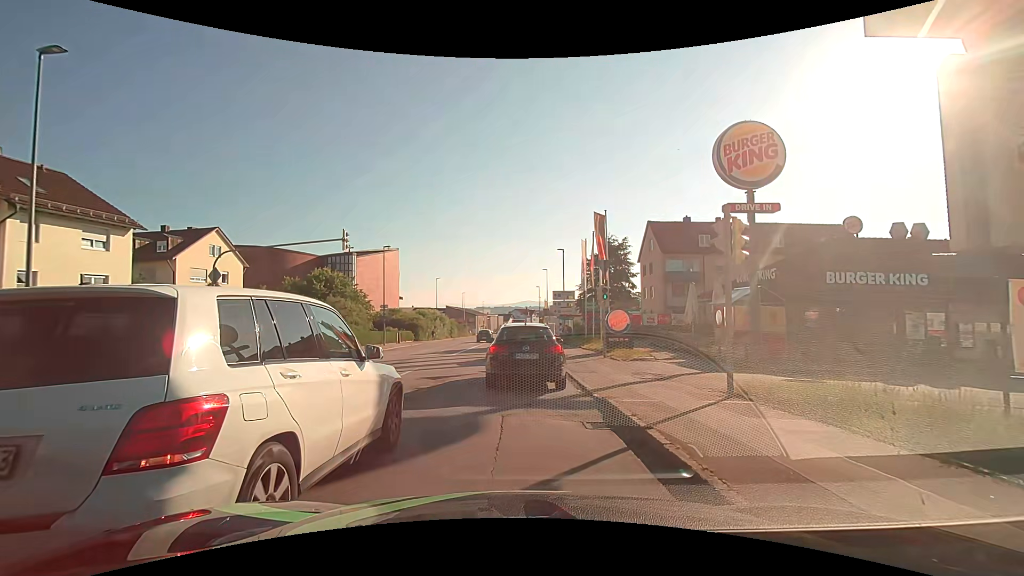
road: tertiary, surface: asphalt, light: Day
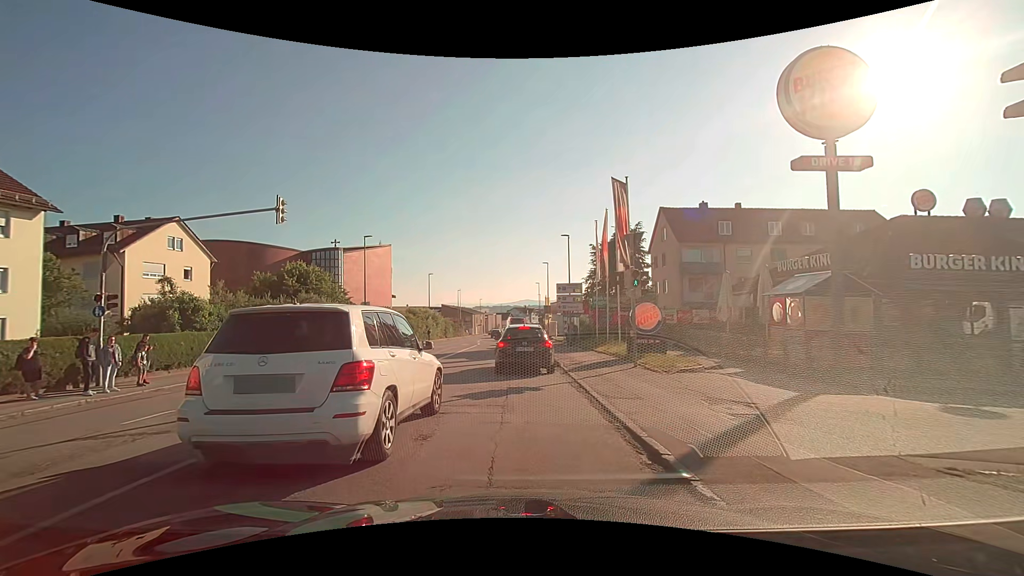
(-0.1, +5.9) m; 0°
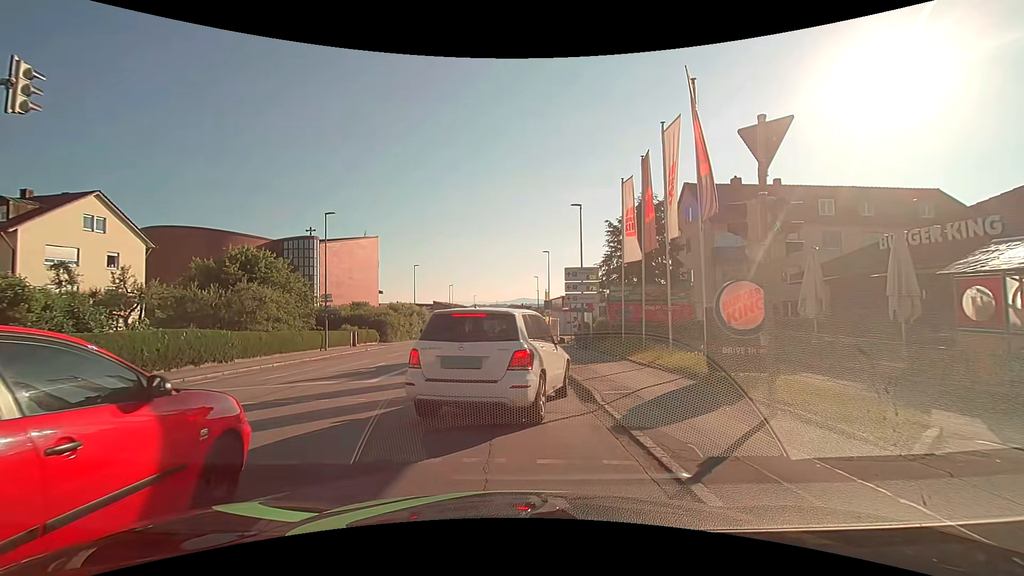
(-0.1, +8.7) m; 0°
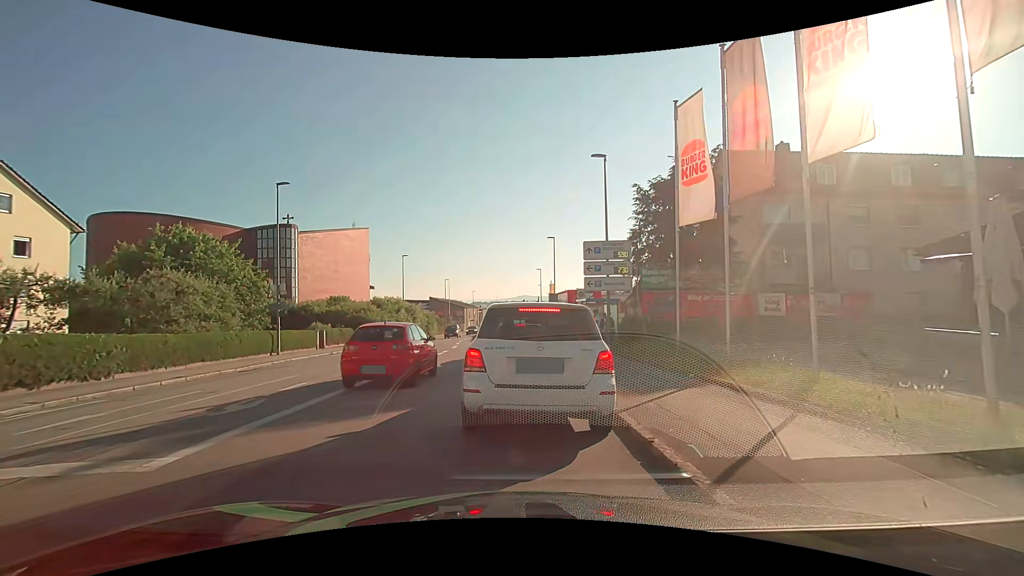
(-0.1, +7.6) m; -1°
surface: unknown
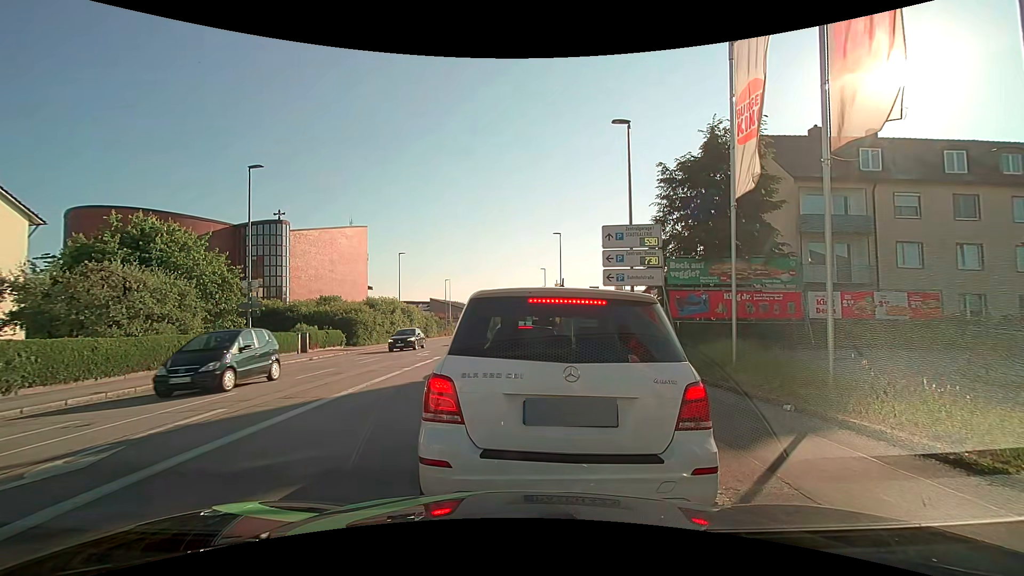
(0.0, +3.5) m; +1°
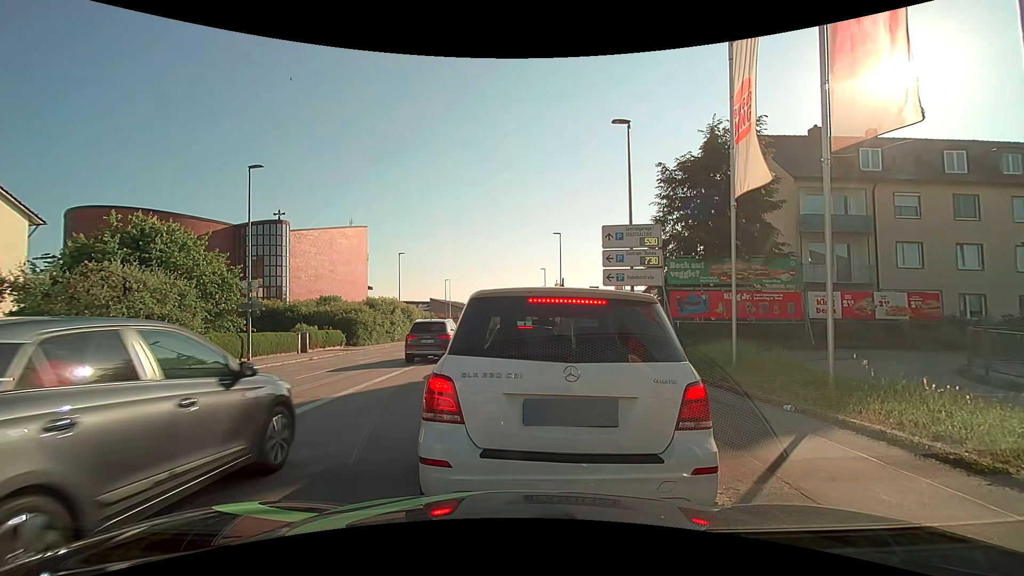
(0.0, +0.1) m; 0°
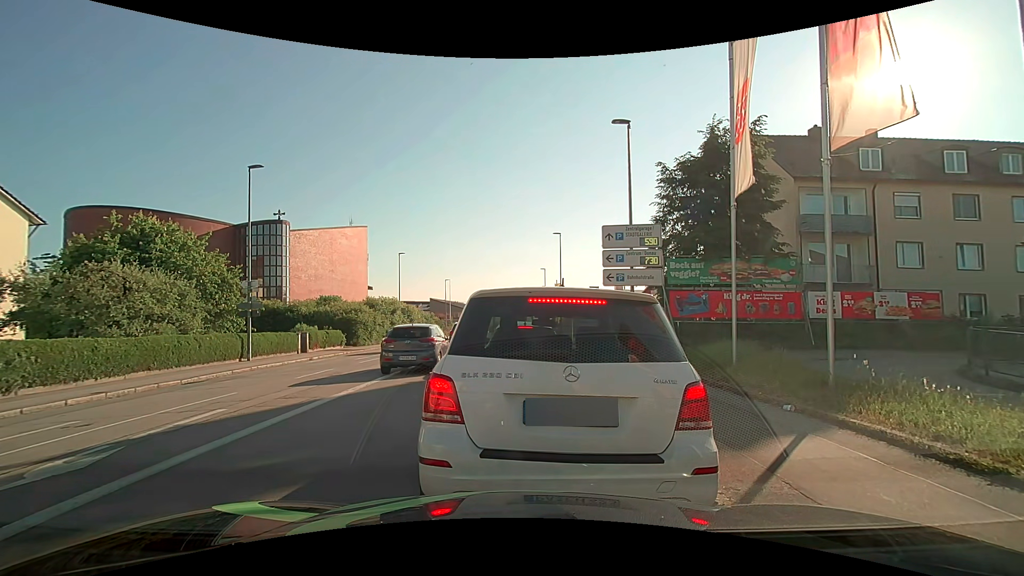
(0.0, 0.0) m; 0°
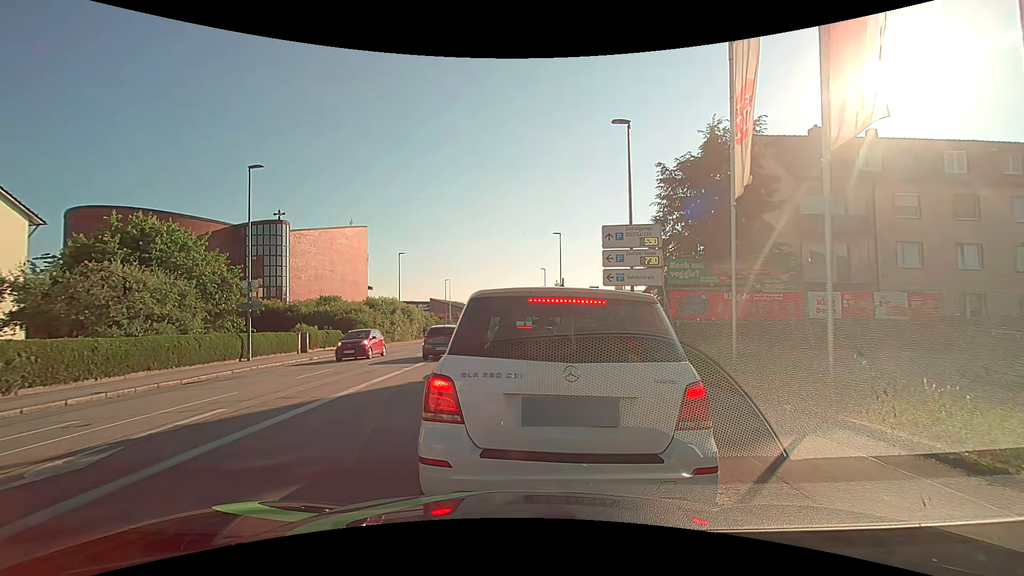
(0.0, 0.0) m; 0°
